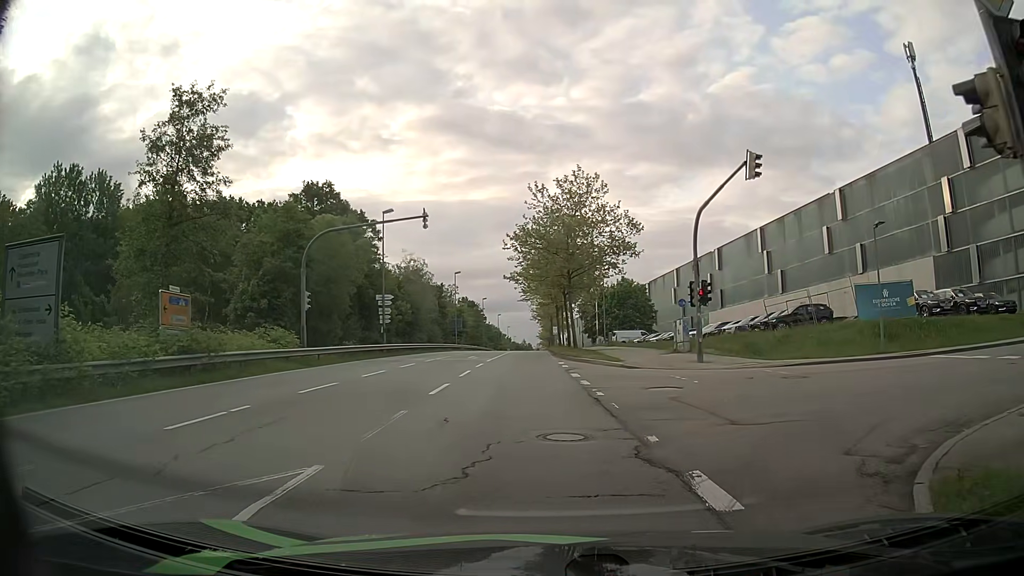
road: secondary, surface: asphalt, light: Day
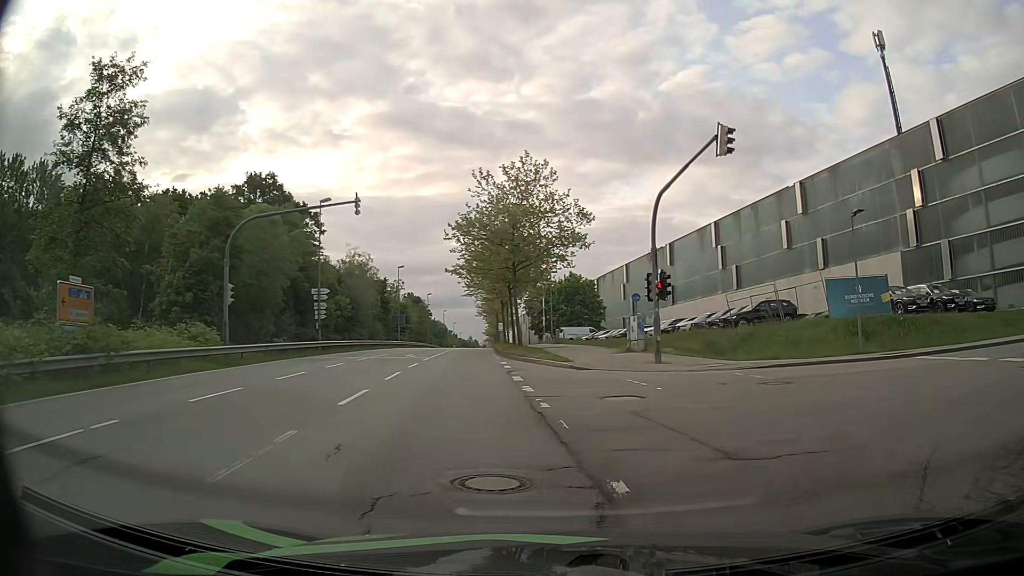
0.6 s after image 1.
(0.0, +2.6) m; +4°
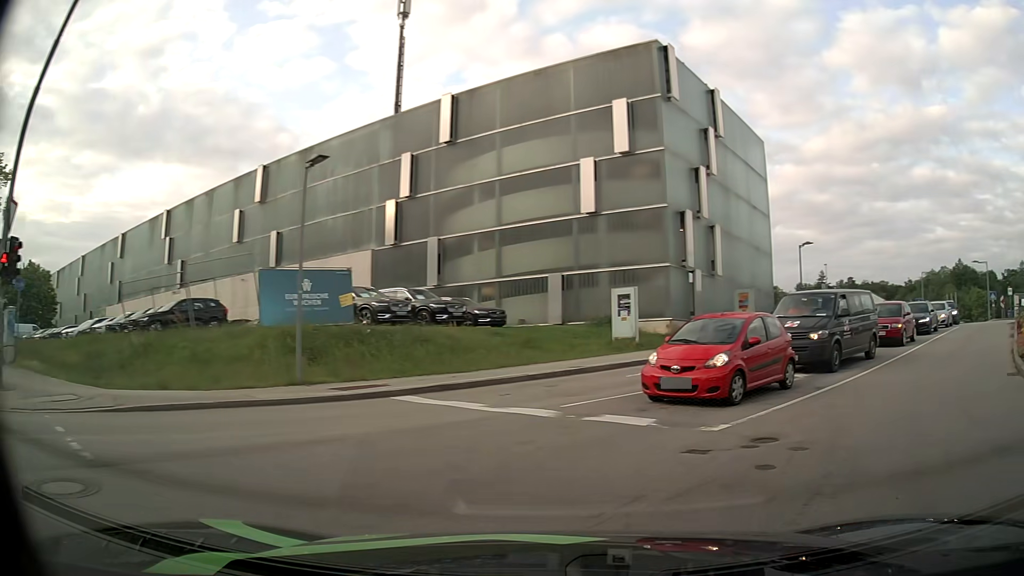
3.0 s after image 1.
(+3.1, +9.0) m; +44°
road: residential
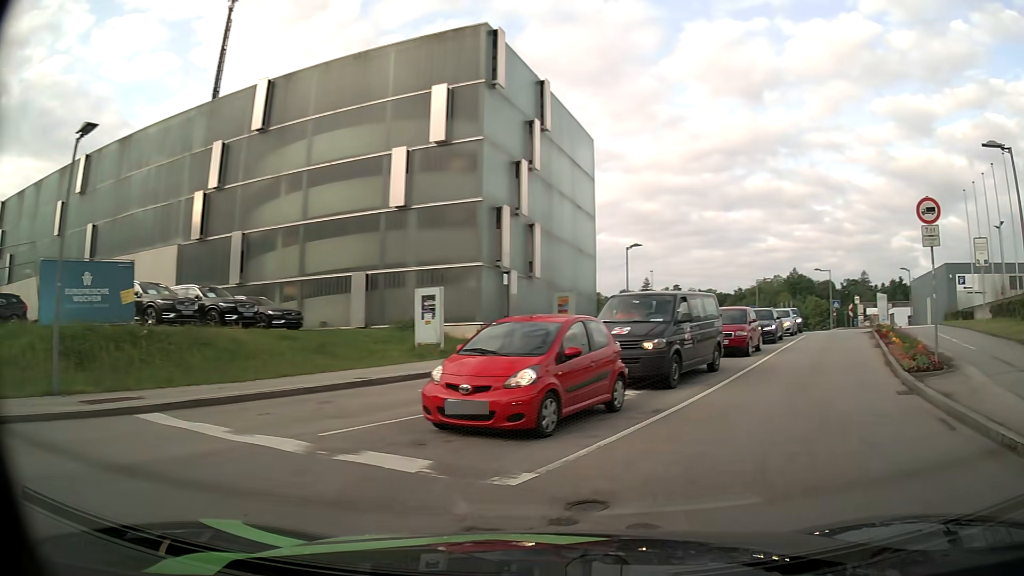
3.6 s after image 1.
(+0.4, +2.7) m; +16°
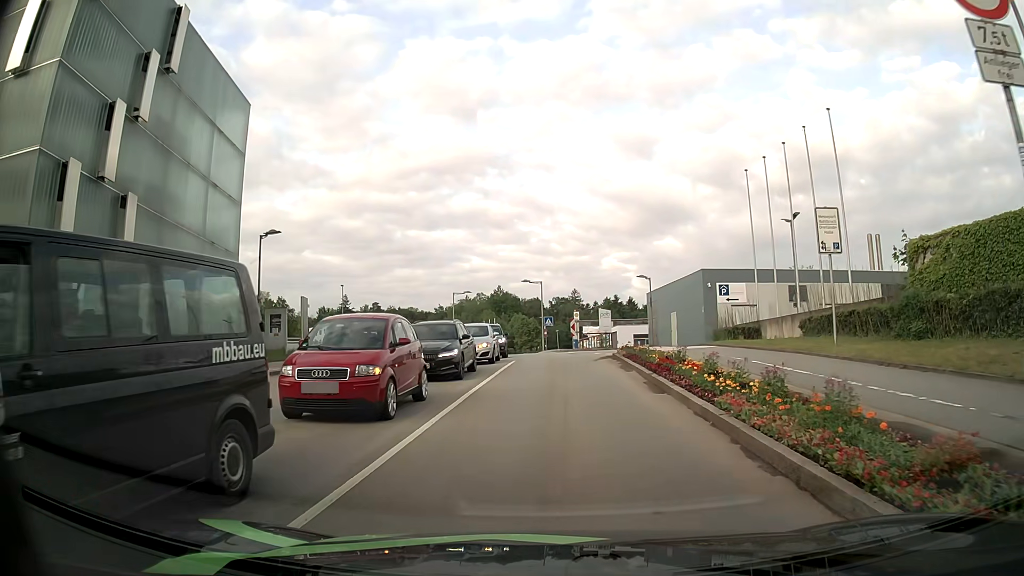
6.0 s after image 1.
(+3.4, +11.0) m; +24°
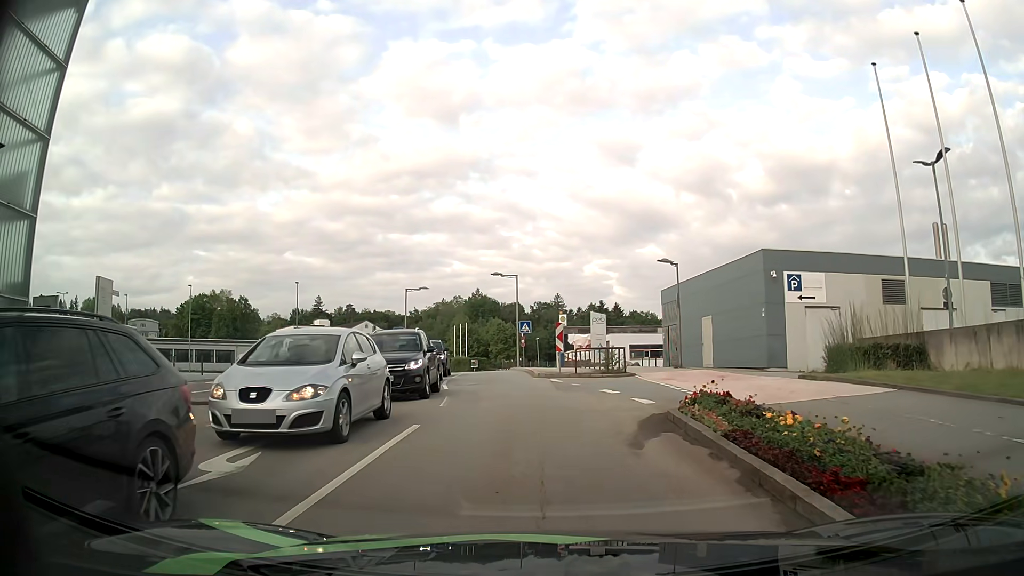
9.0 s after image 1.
(+0.4, +15.5) m; +2°
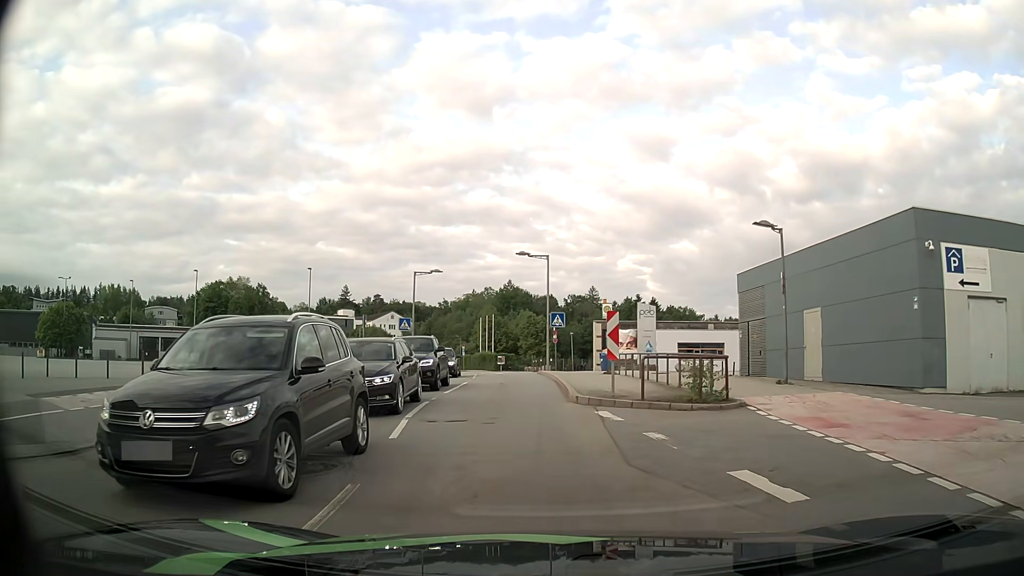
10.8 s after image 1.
(-0.2, +9.8) m; -3°
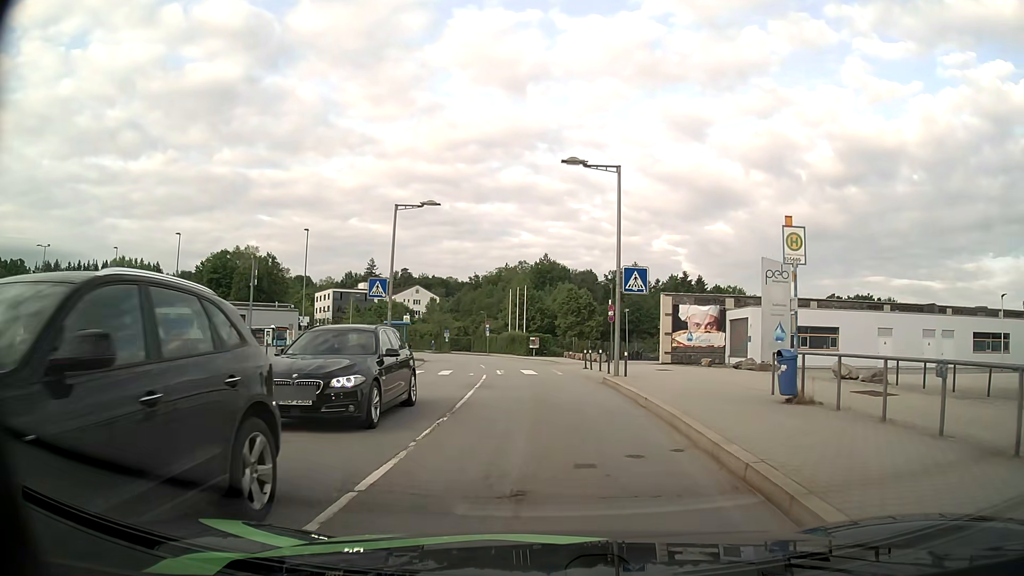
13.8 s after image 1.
(-1.0, +18.4) m; -2°
(0, +10) (-1, +20) (-1, +30) (-3, +40) (-4, +50) (-6, +60) (-9, +69) (-12, +79) (-16, +88) (-20, +97) m
